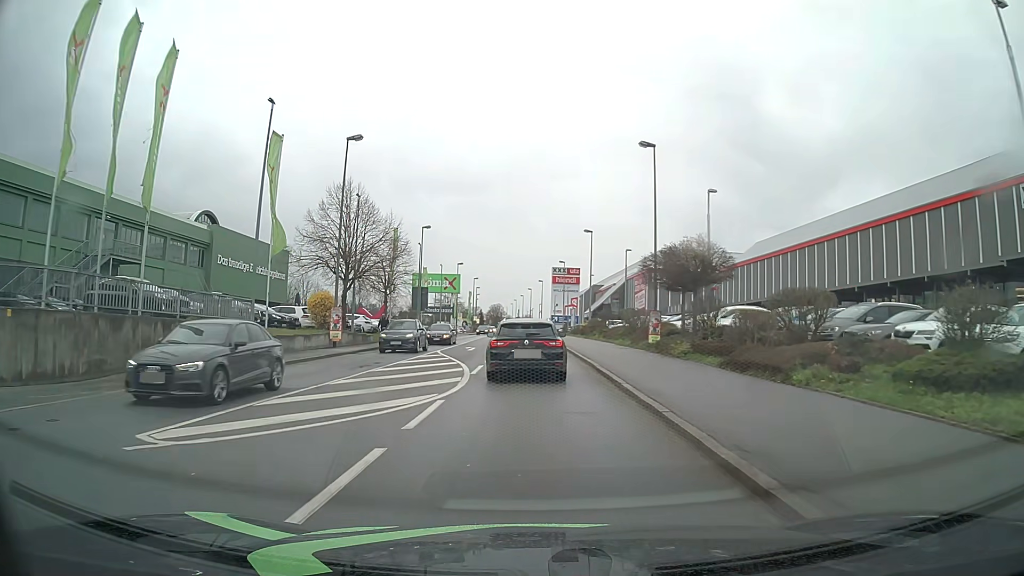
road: tertiary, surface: asphalt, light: Day
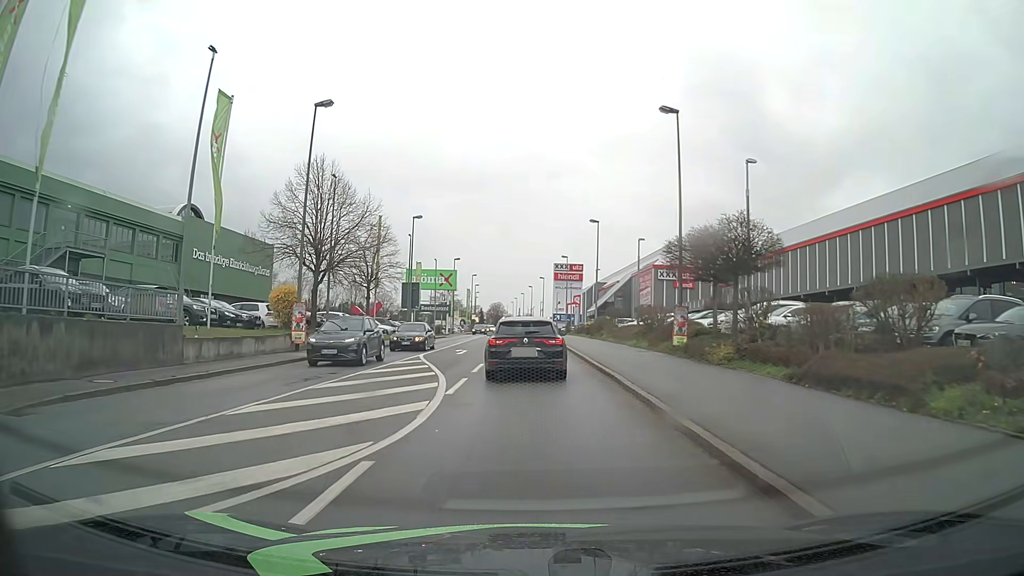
(0.0, +5.3) m; 0°
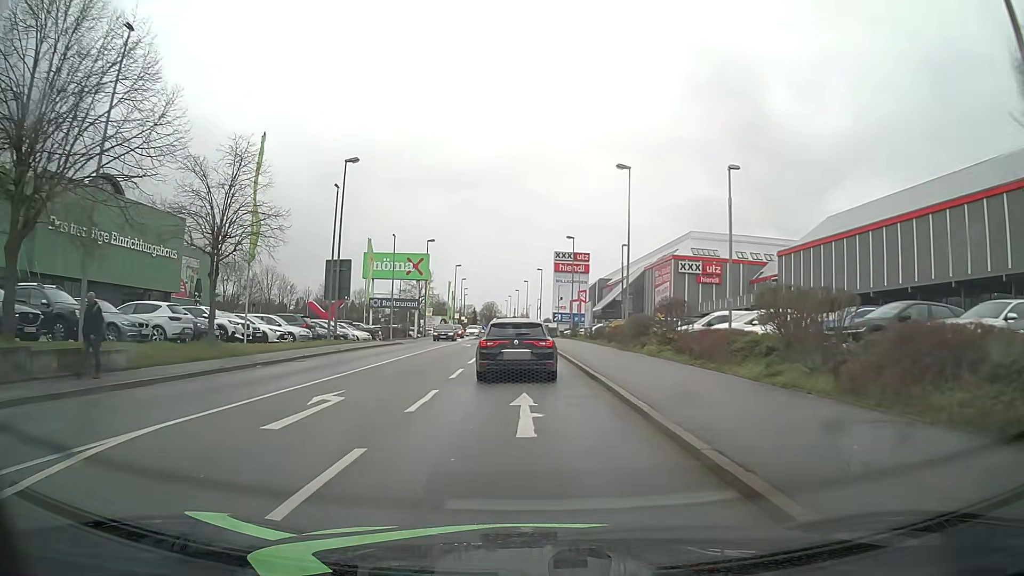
(+0.1, +20.5) m; 0°
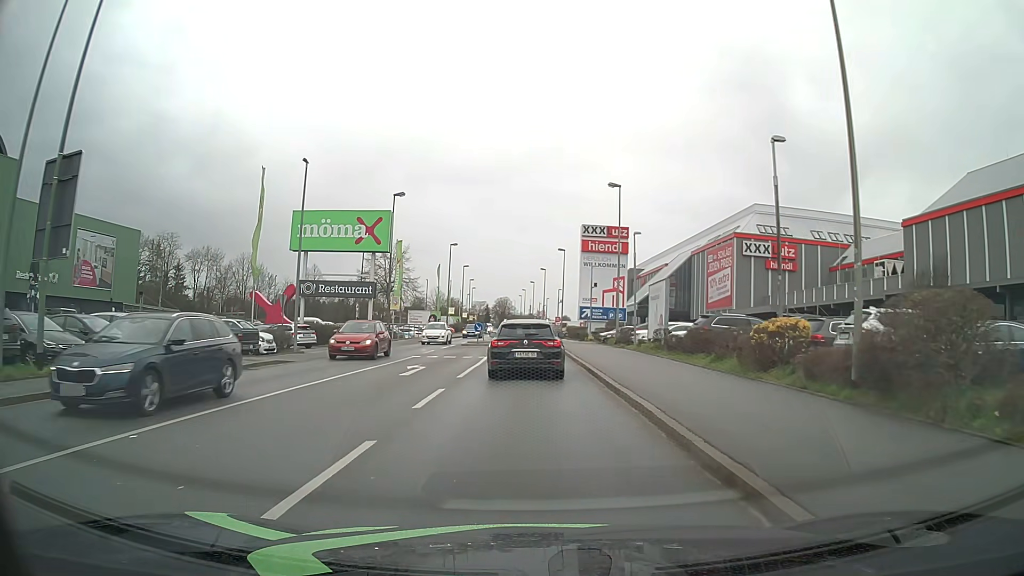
(-0.2, +24.8) m; -1°
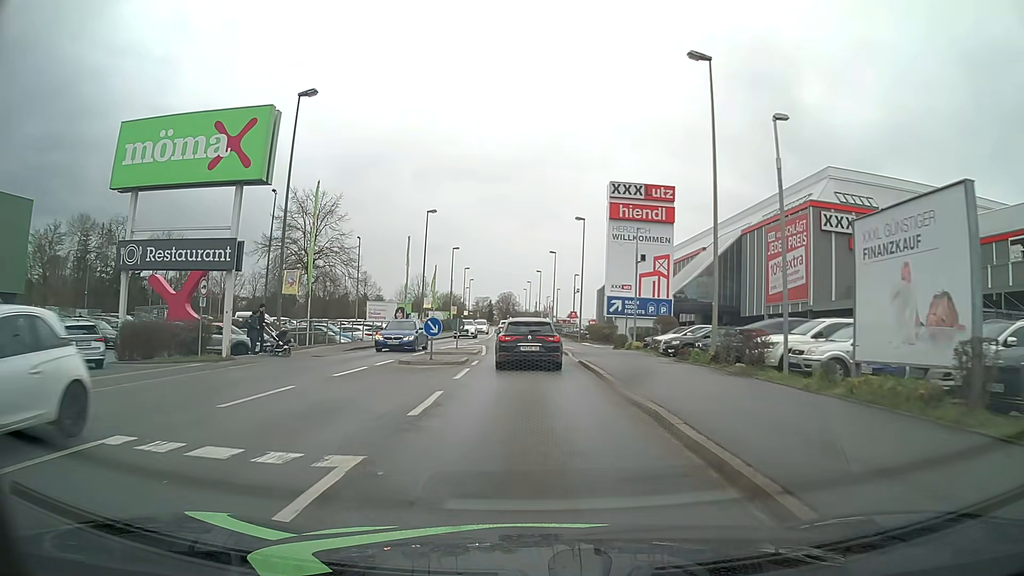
(-0.2, +21.3) m; -1°
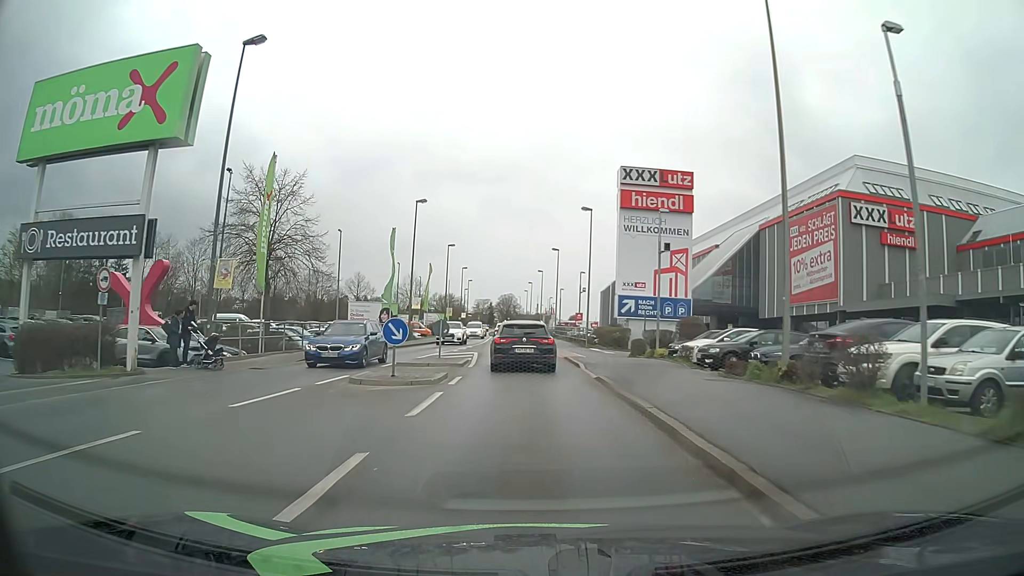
(0.0, +5.9) m; 0°
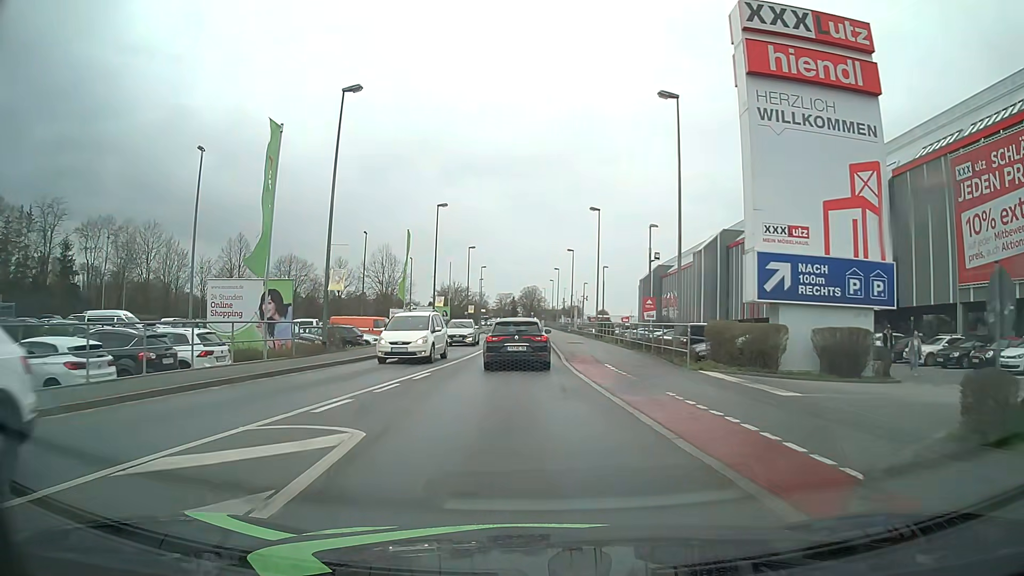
(-0.2, +24.5) m; -2°
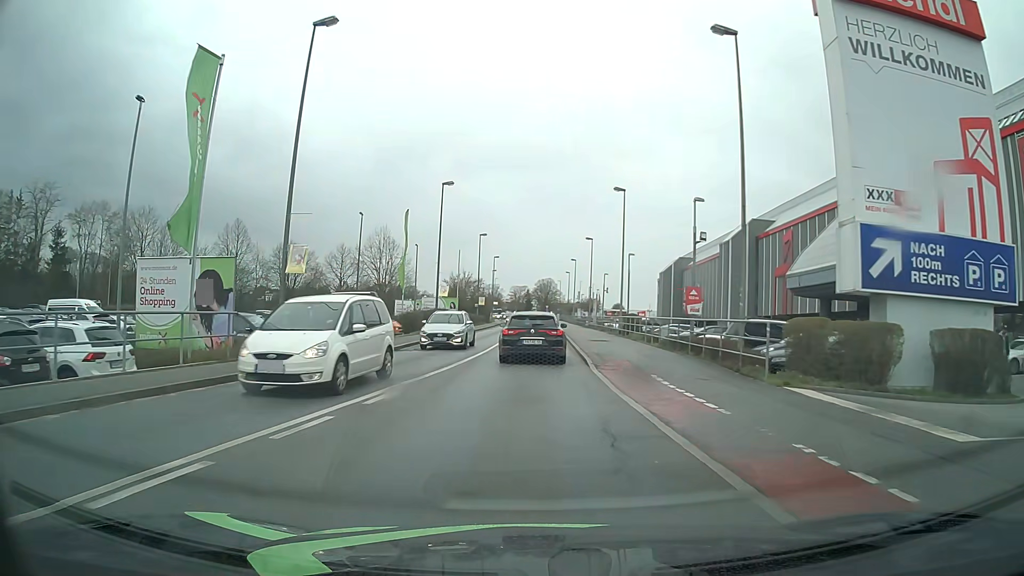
(0.0, +5.9) m; 0°
(0, +10) (0, +20) (0, +30) (0, +40) (0, +50) (0, +60) (0, +70) (0, +80) (0, +90) (0, +100) m
